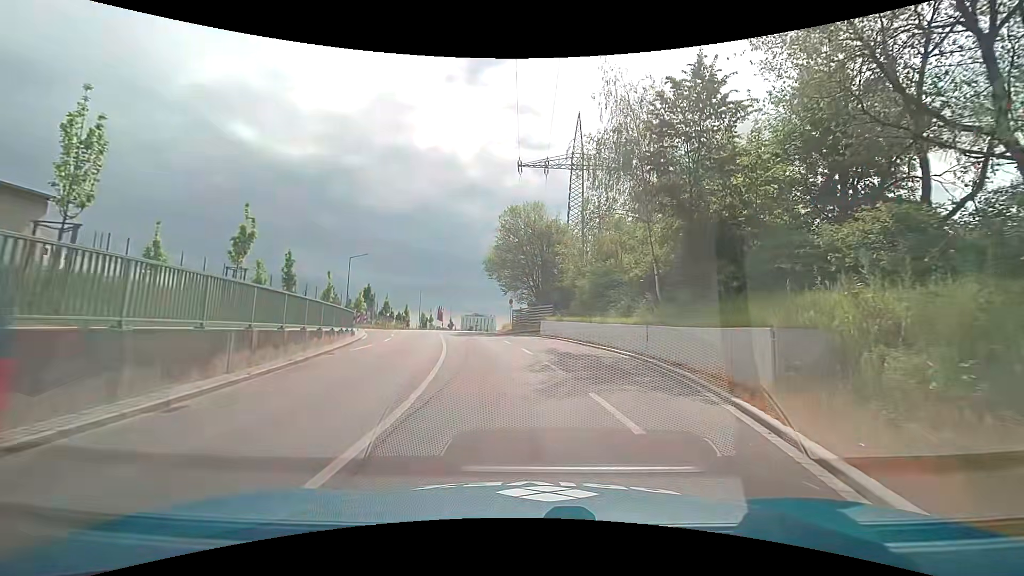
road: tertiary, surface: asphalt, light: Day
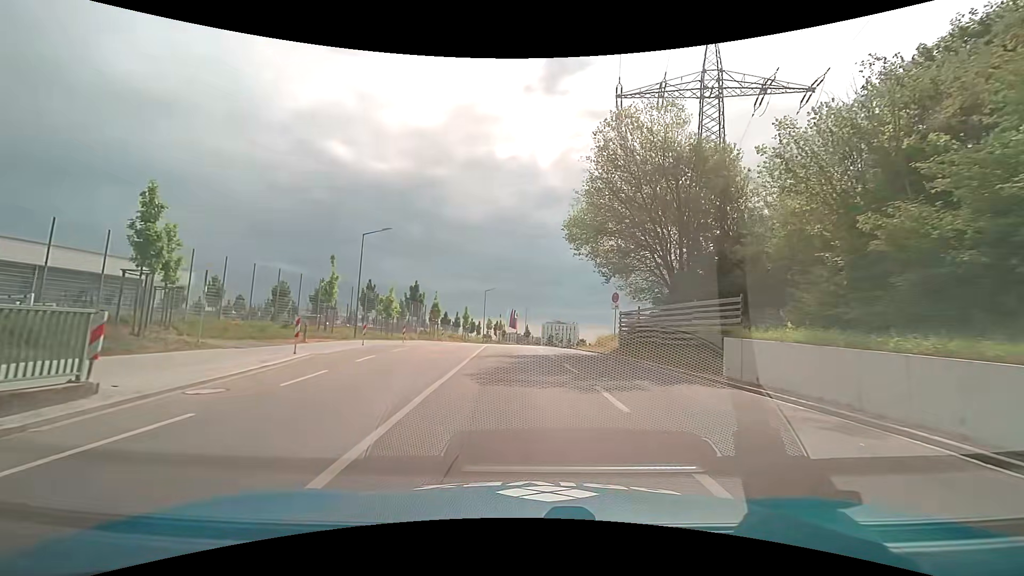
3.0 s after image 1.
(-1.8, +22.1) m; -10°
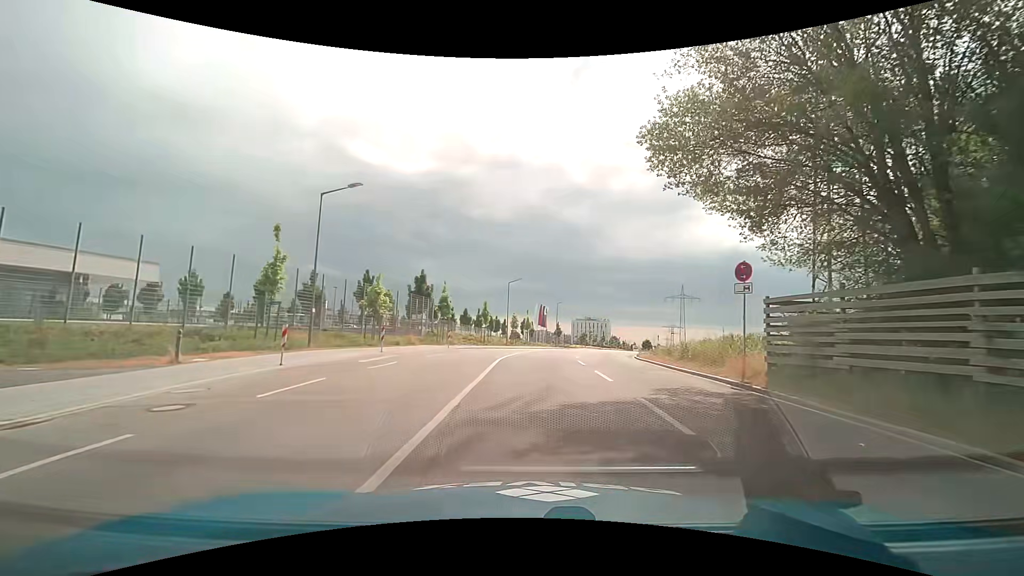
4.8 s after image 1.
(-0.4, +13.2) m; -3°
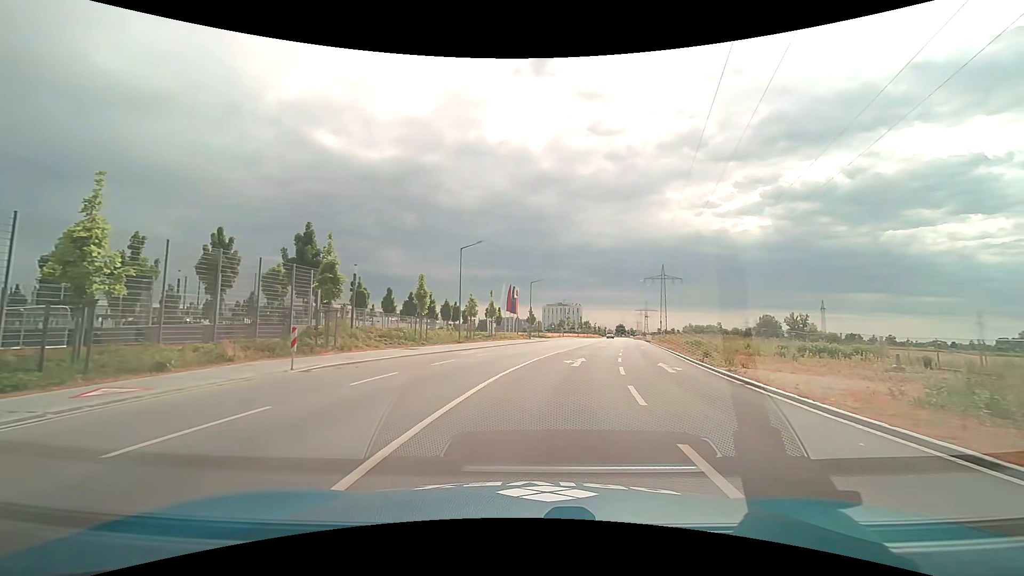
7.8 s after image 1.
(+0.3, +21.5) m; +3°
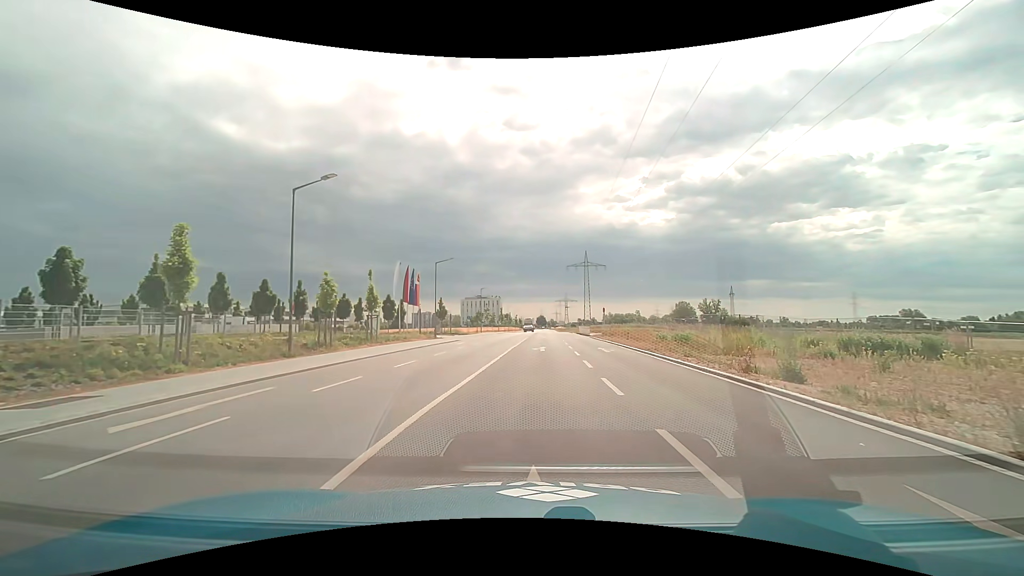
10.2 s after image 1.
(+1.3, +17.7) m; +9°
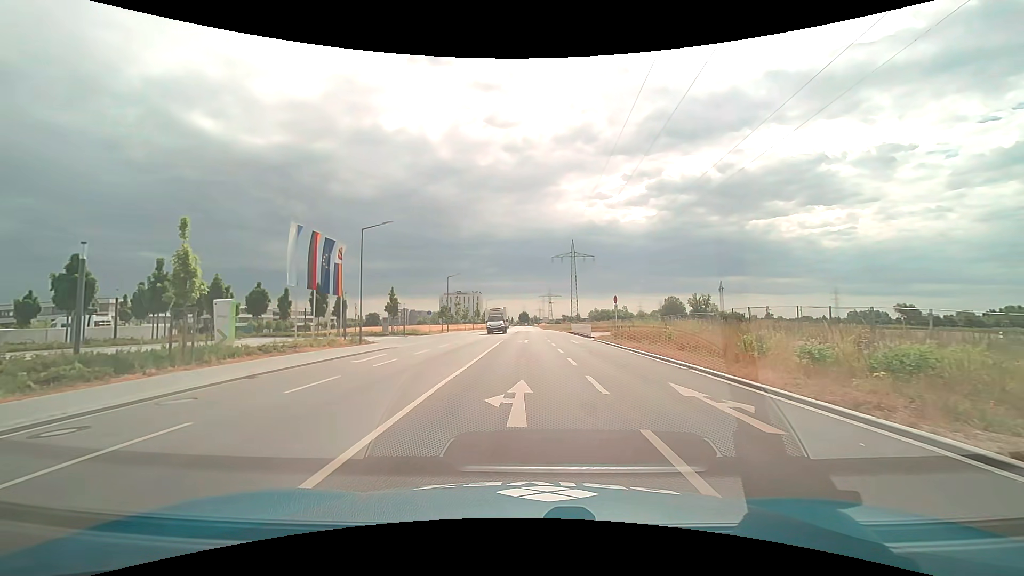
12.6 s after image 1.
(+0.5, +18.3) m; +2°
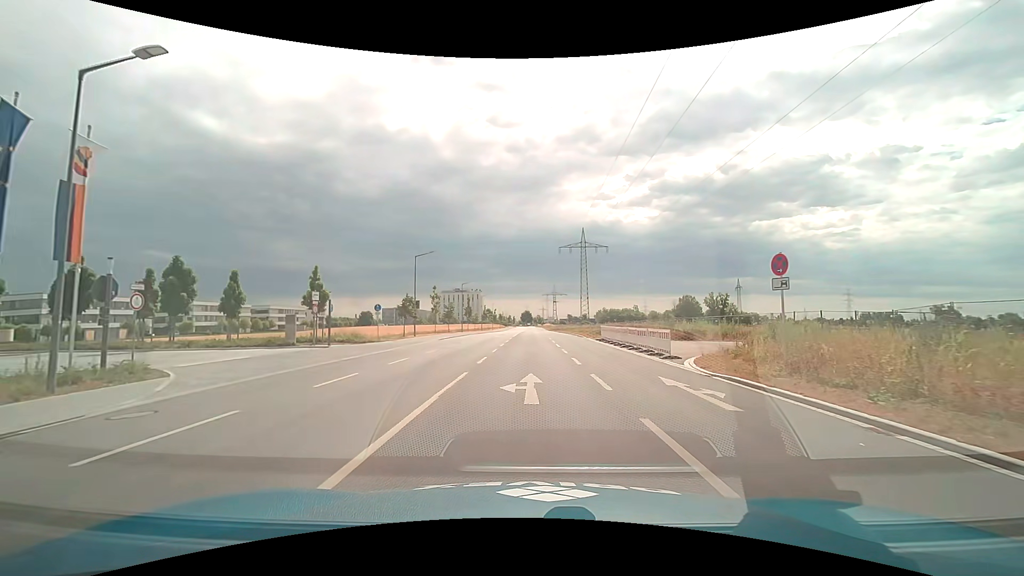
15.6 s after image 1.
(-0.1, +23.2) m; 0°
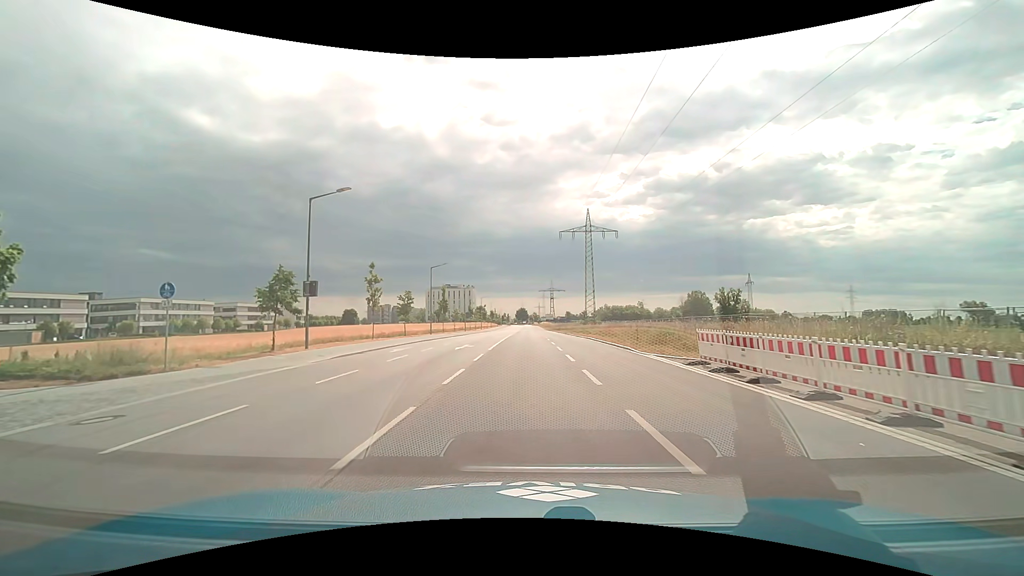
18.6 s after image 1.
(0.0, +23.5) m; 0°
(0, +10) (0, +20) (0, +30) (0, +40) (0, +50) (0, +60) (0, +70) (0, +80) (0, +90) (0, +100) m
